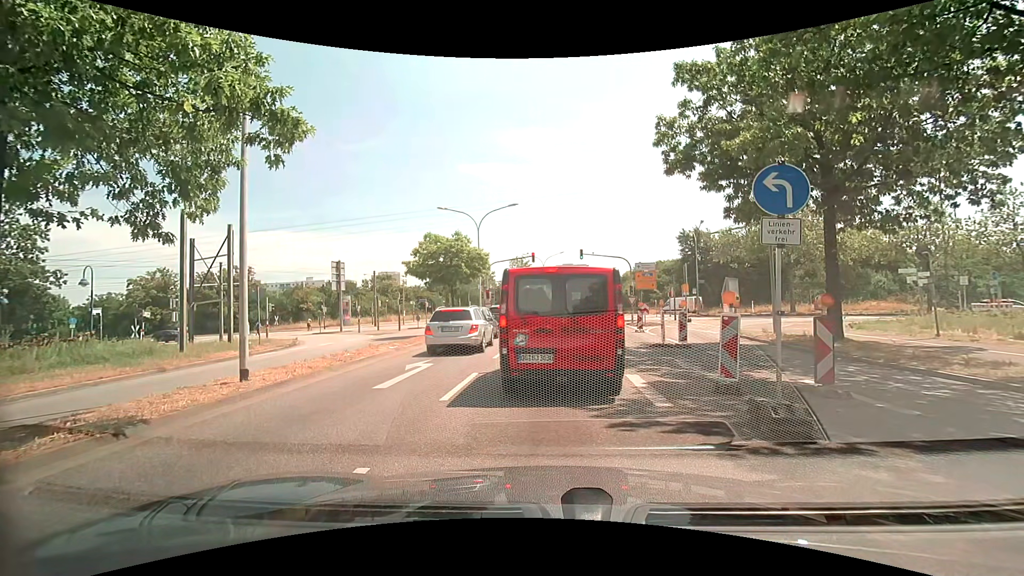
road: secondary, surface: asphalt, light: Day
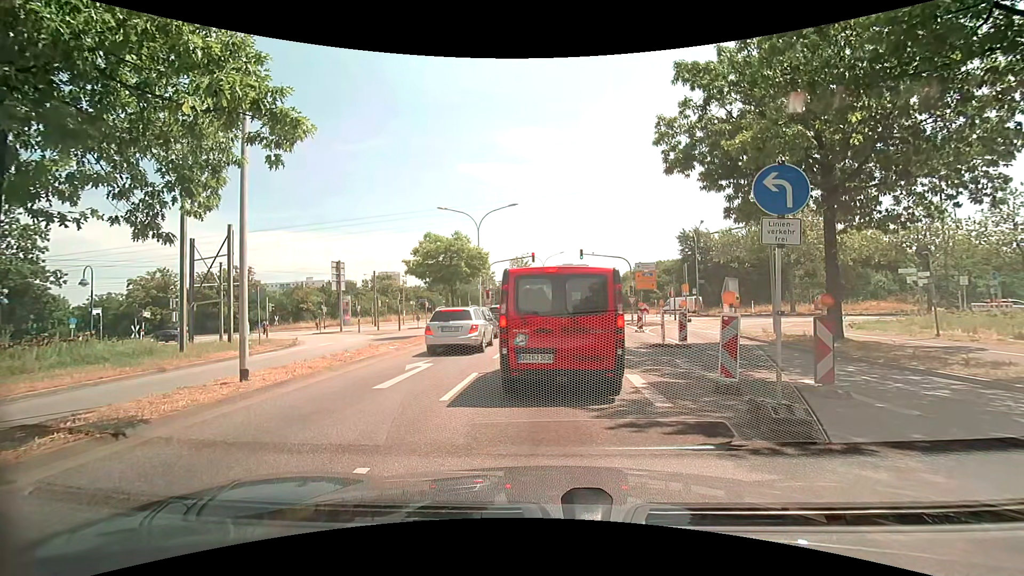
(0.0, 0.0) m; 0°
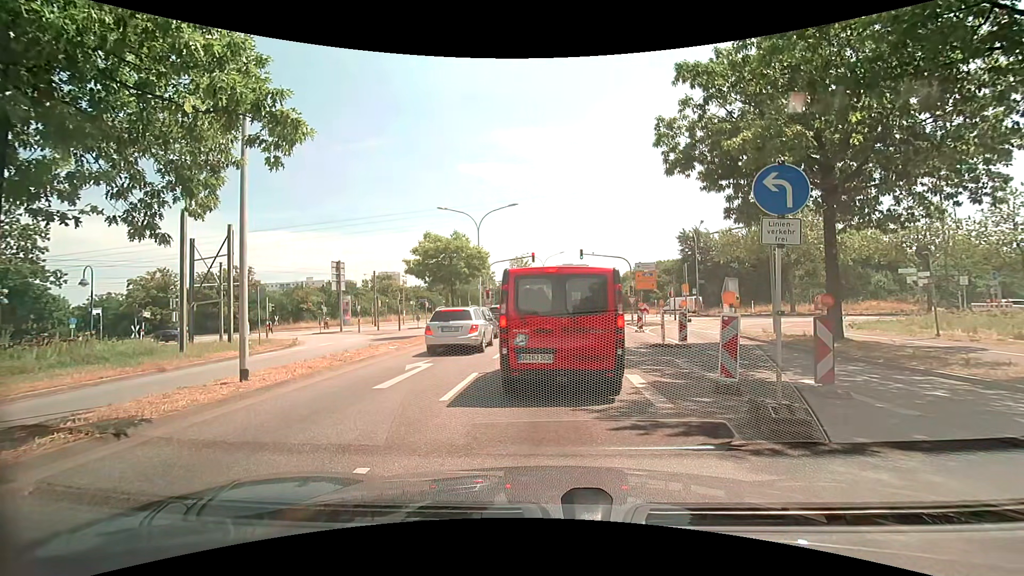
(0.0, 0.0) m; 0°
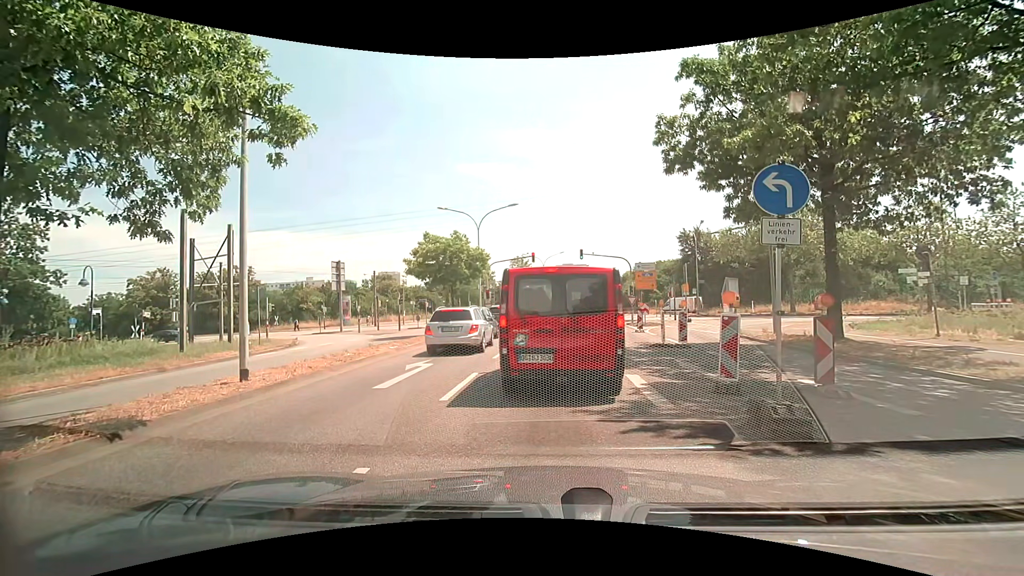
(0.0, 0.0) m; 0°
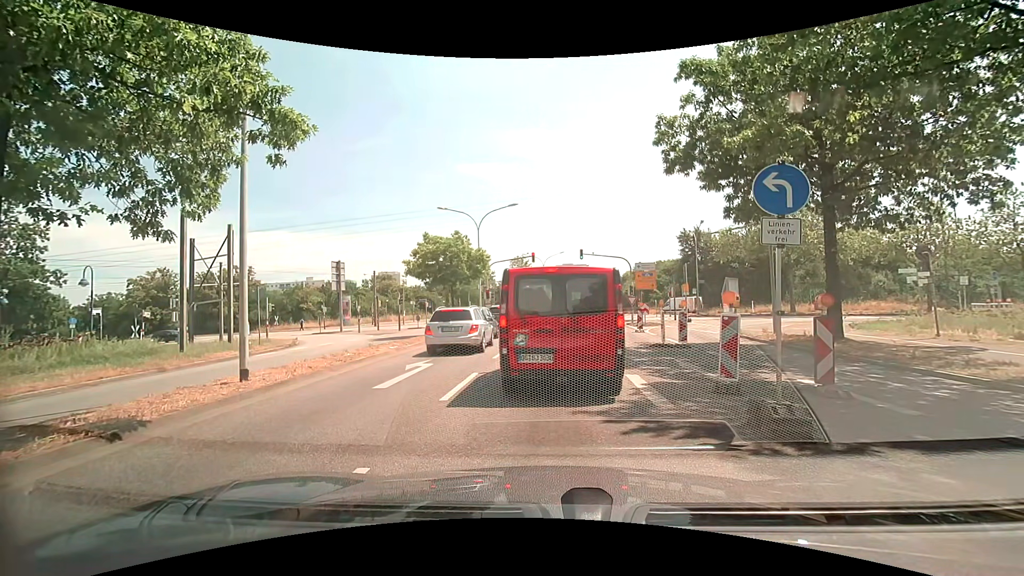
(0.0, 0.0) m; 0°
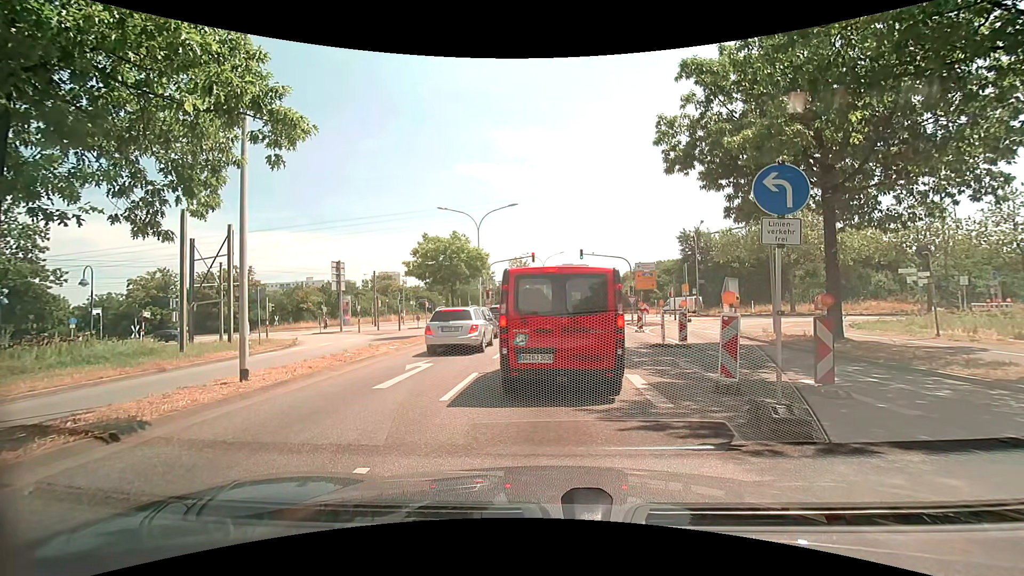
(0.0, 0.0) m; 0°
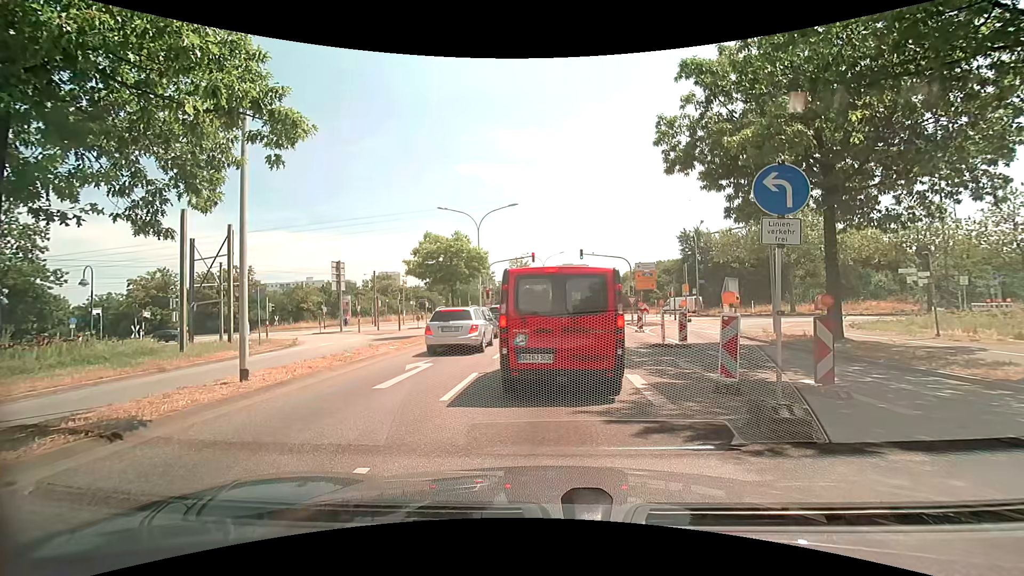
(0.0, 0.0) m; 0°
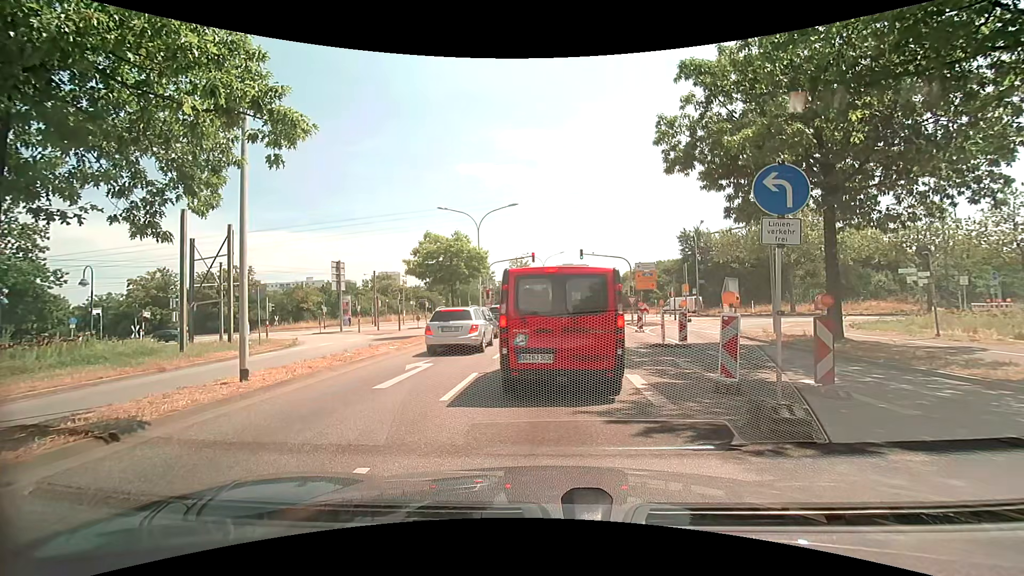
(0.0, 0.0) m; 0°
(0, +10) (0, +20) (0, +30) (+1, +40) (+1, +50) (-2, +60) (-7, +68) (-16, +72) (-26, +74) (-36, +75) m
